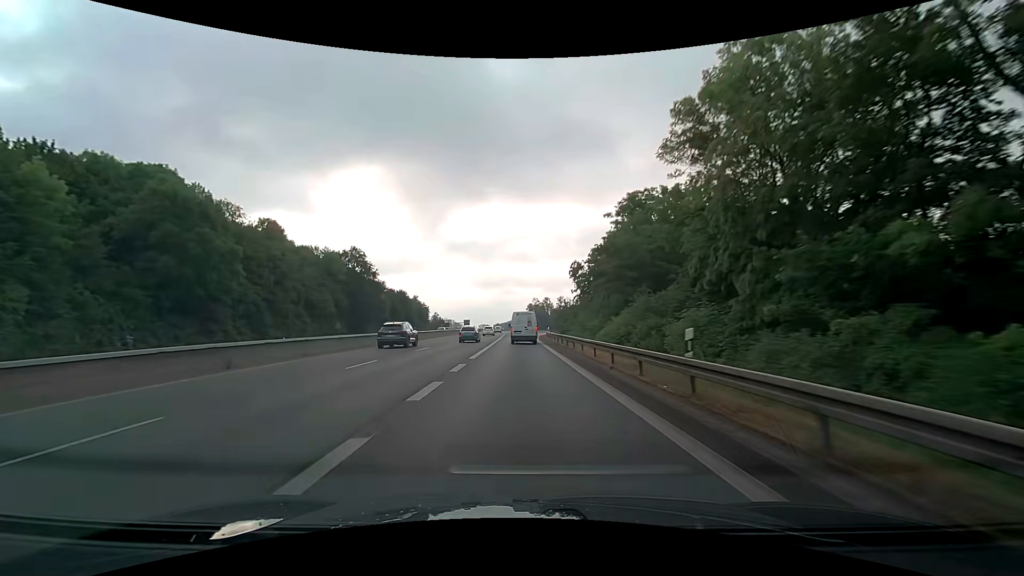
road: trunk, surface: asphalt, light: Day
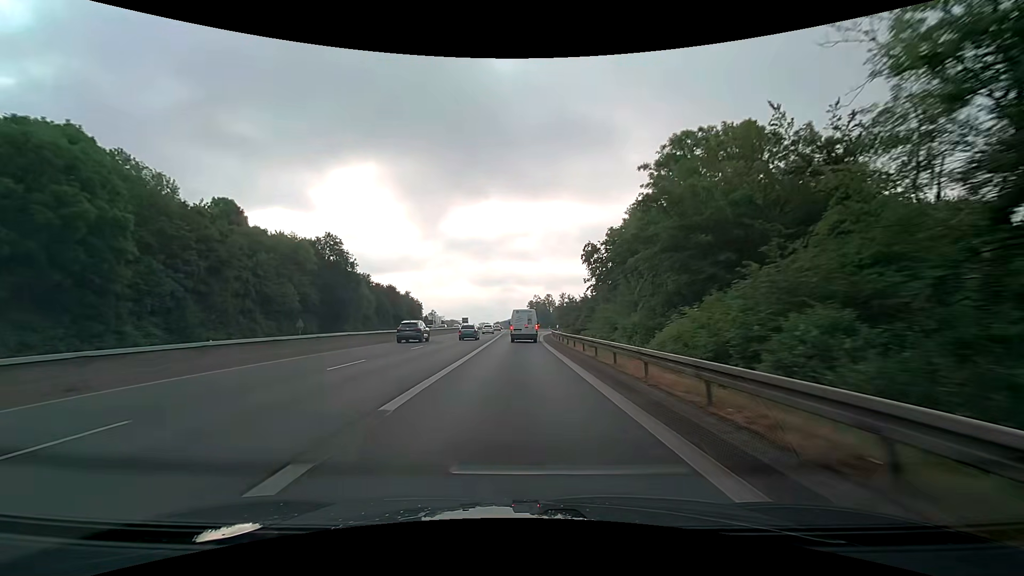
(-0.1, +13.2) m; 0°
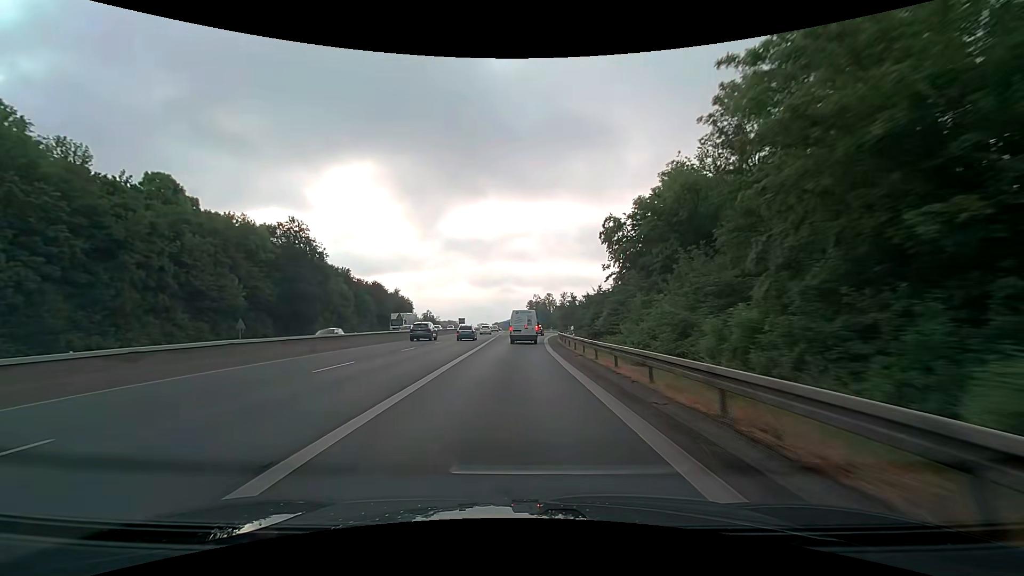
(0.0, +13.0) m; 0°
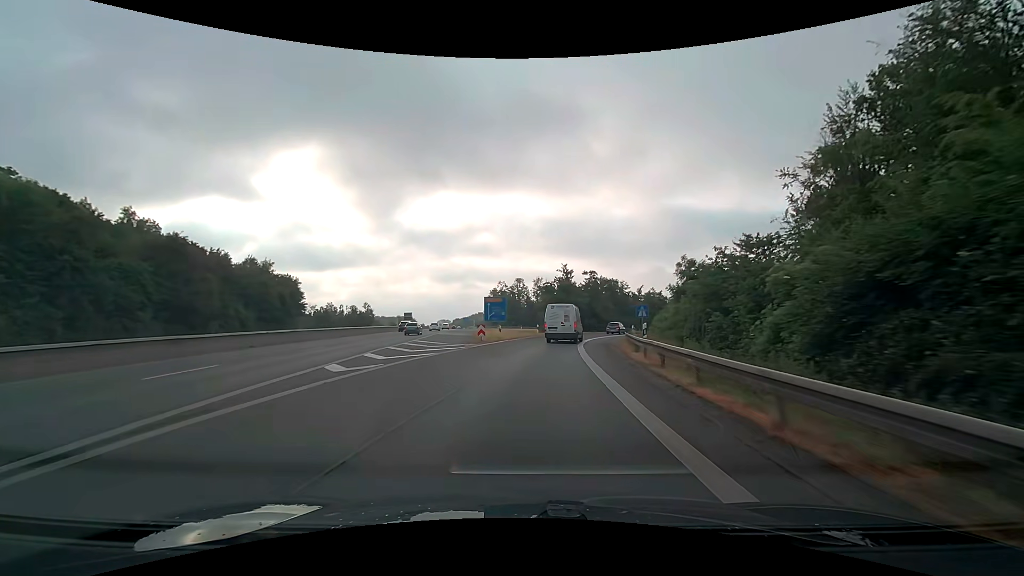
(+1.1, +60.6) m; +4°
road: motorway_link
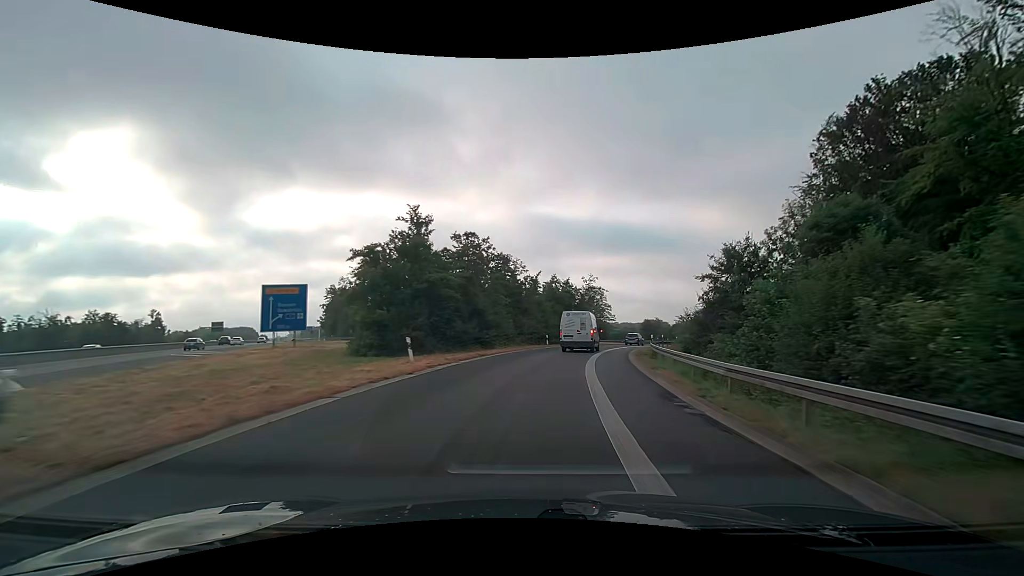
(+4.8, +43.0) m; +15°
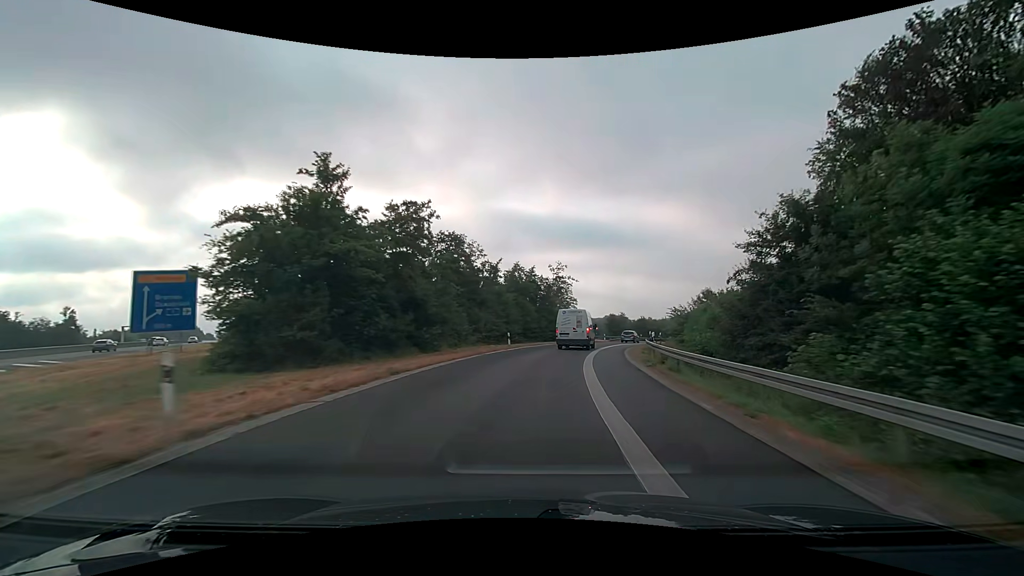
(+0.4, +10.5) m; +5°
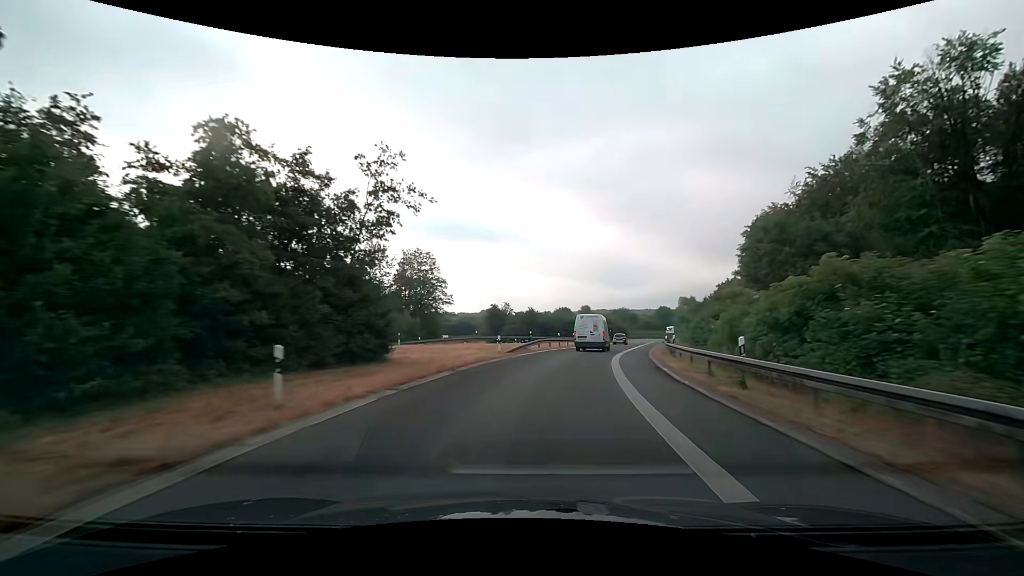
(+5.4, +41.9) m; +14°
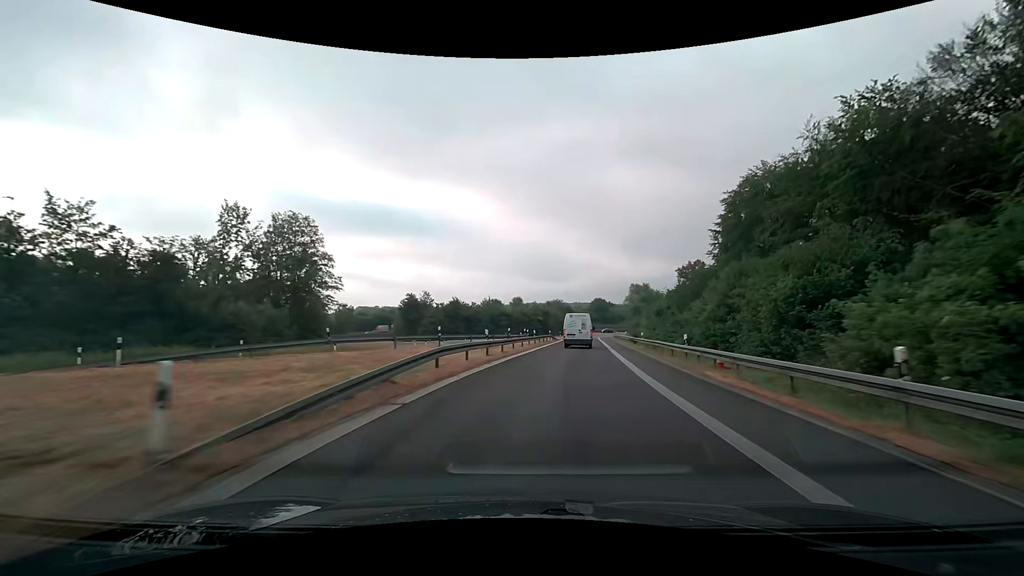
(+1.6, +22.0) m; +8°
(0, +10) (+1, +20) (+2, +30) (+4, +40) (+5, +50) (+6, +60) (+8, +69) (+9, +79) (+11, +89) (+13, +99) m
